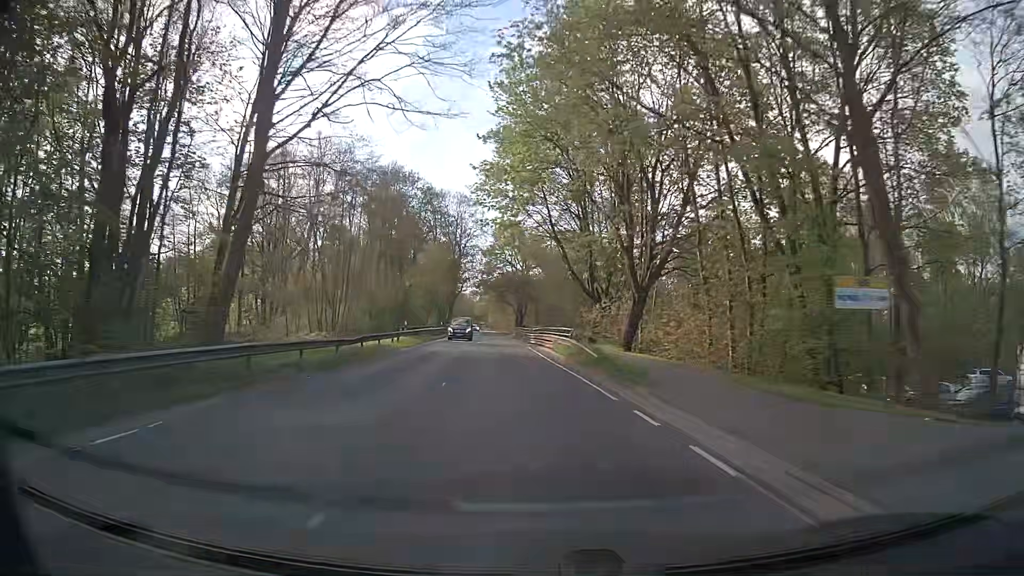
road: tertiary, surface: asphalt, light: Day
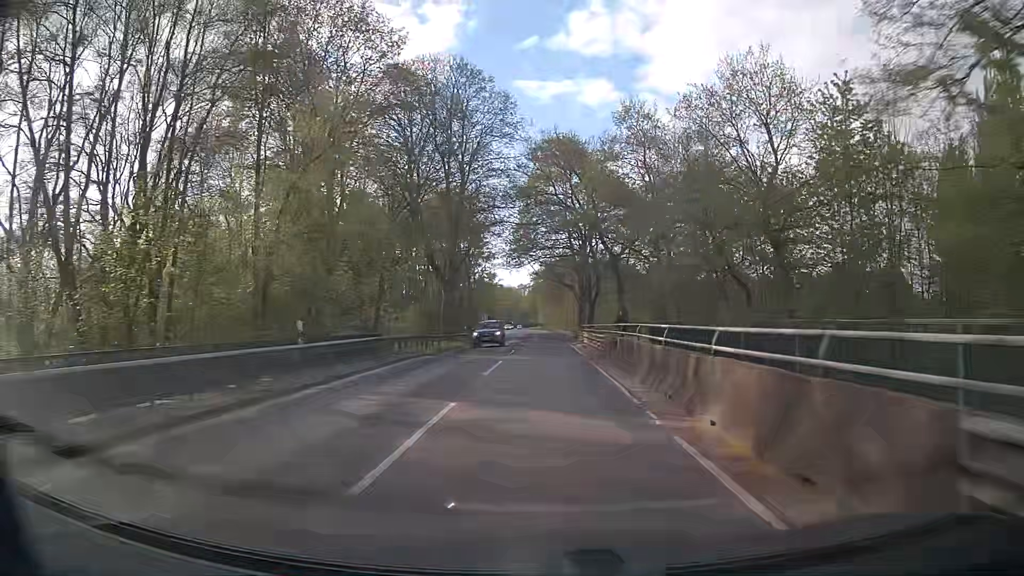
(-3.3, +53.7) m; -4°
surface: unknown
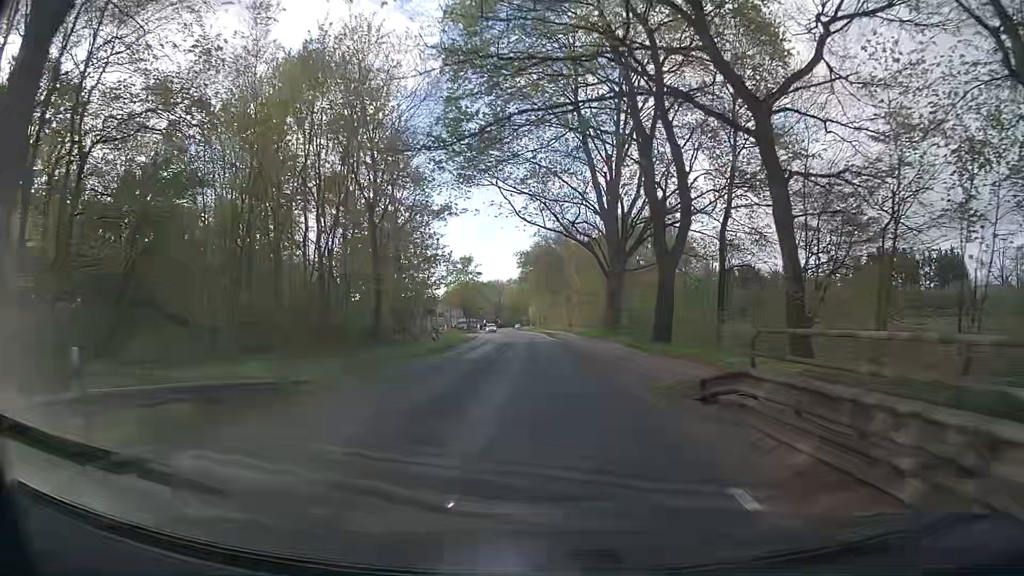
(-0.3, +43.2) m; 0°
(0, +10) (0, +20) (0, +30) (-1, +40) (-1, +50) (-1, +60) (-2, +70) (-3, +80) (-3, +90) (-4, +100) m
